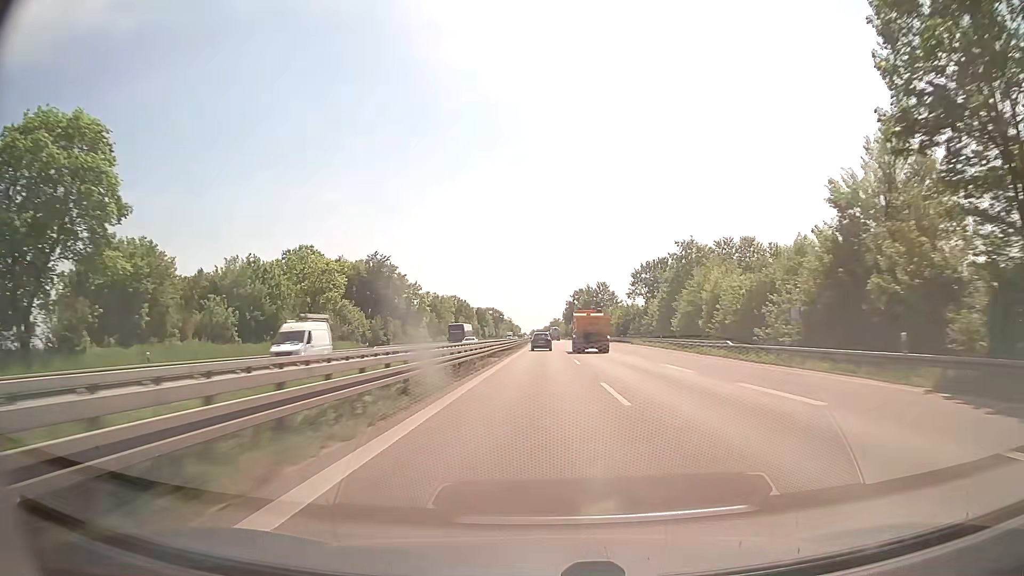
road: trunk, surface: asphalt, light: Day
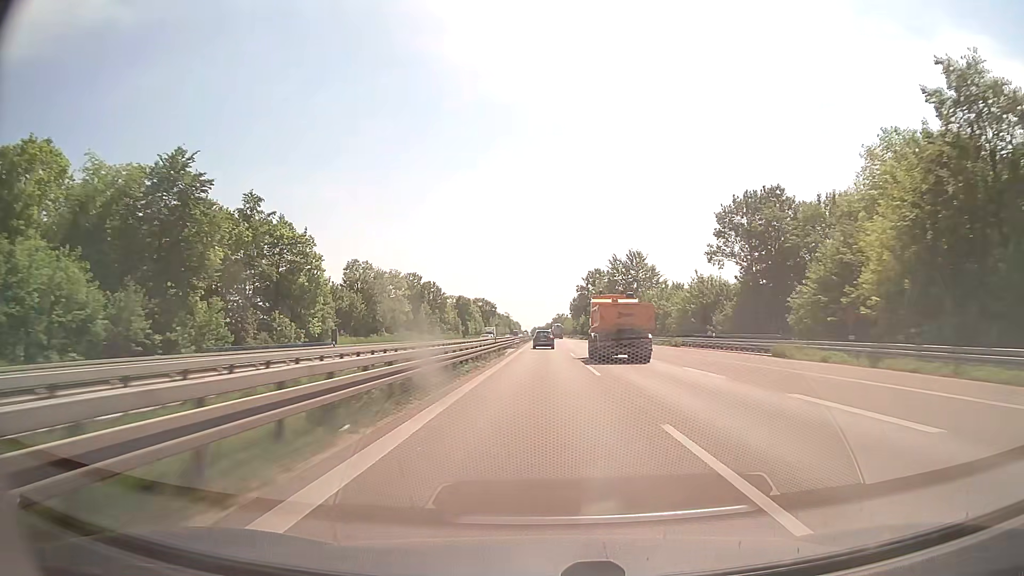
(-0.1, +62.9) m; 0°
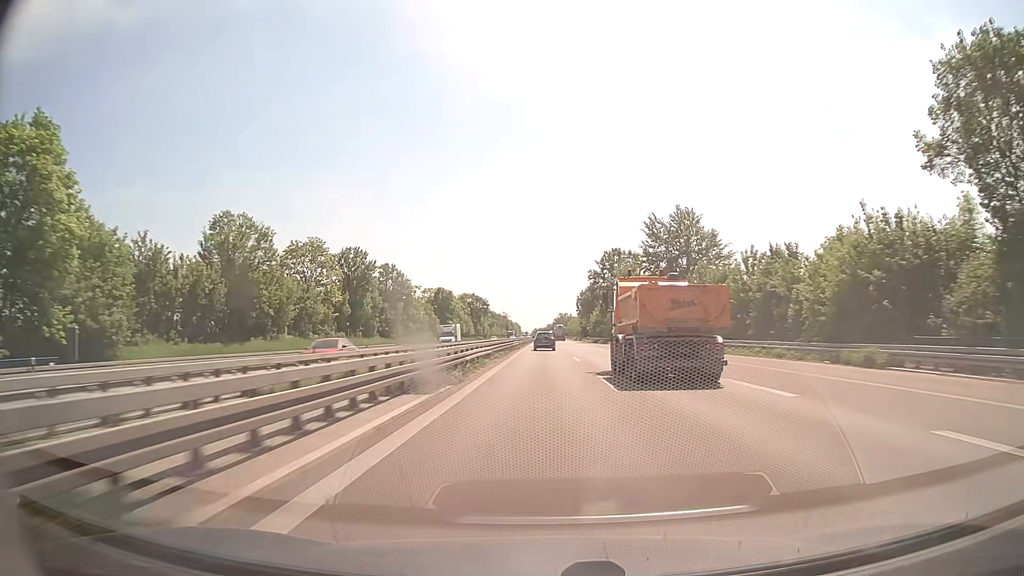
(0.0, +41.2) m; 0°
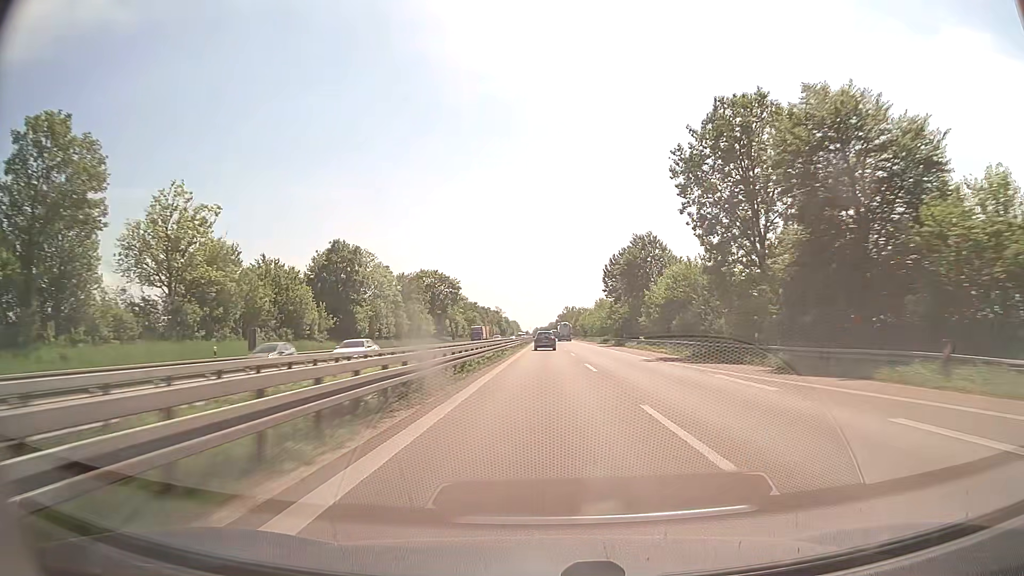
(-0.1, +81.1) m; 0°
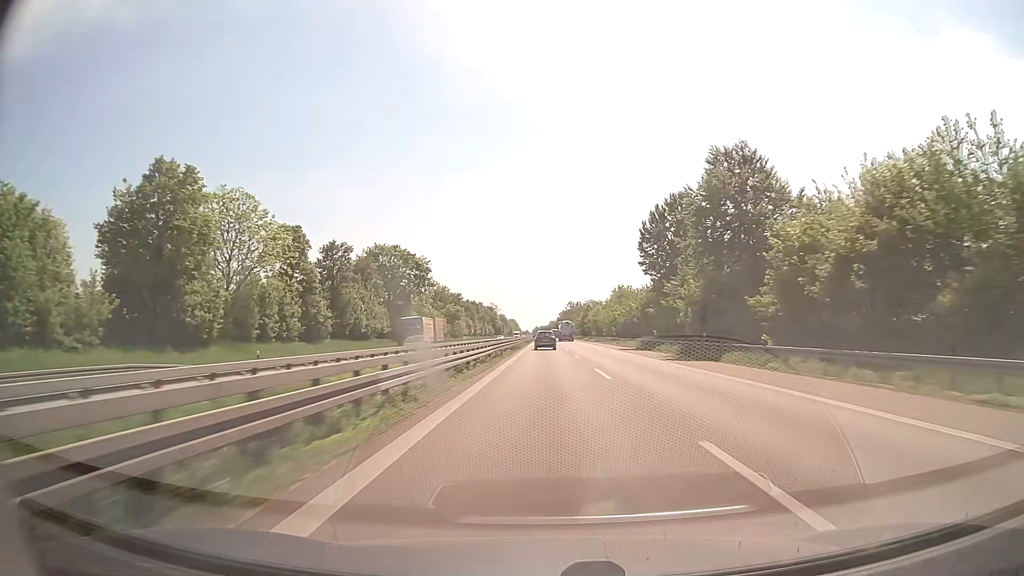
(-0.1, +40.2) m; 0°
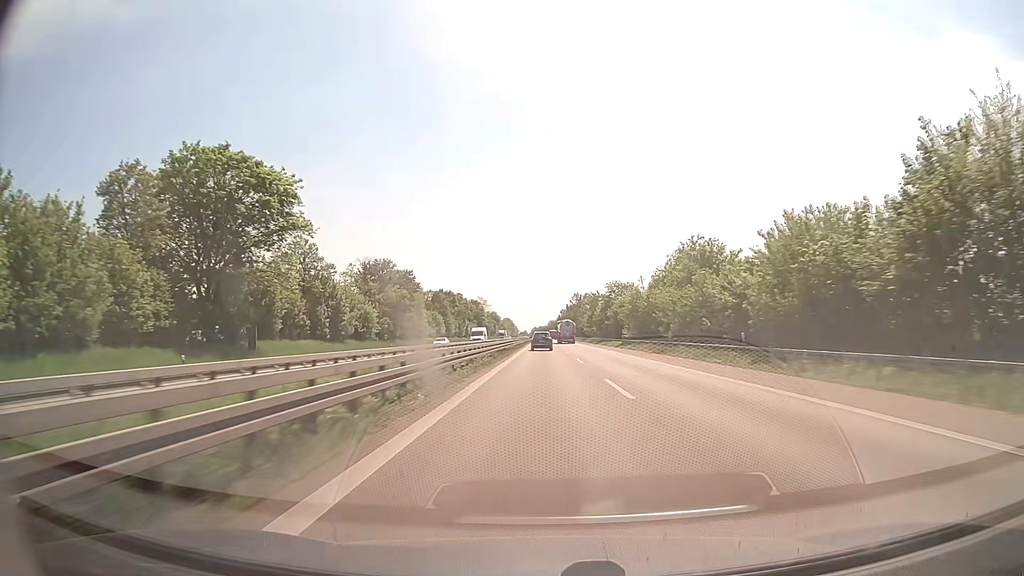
(+0.2, +59.7) m; 0°
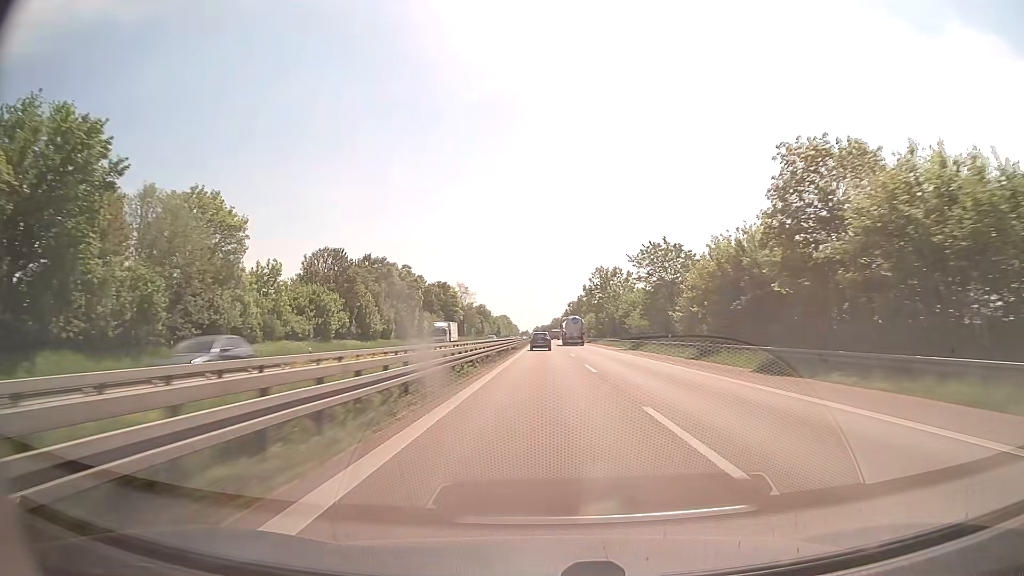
(-0.2, +79.5) m; 0°
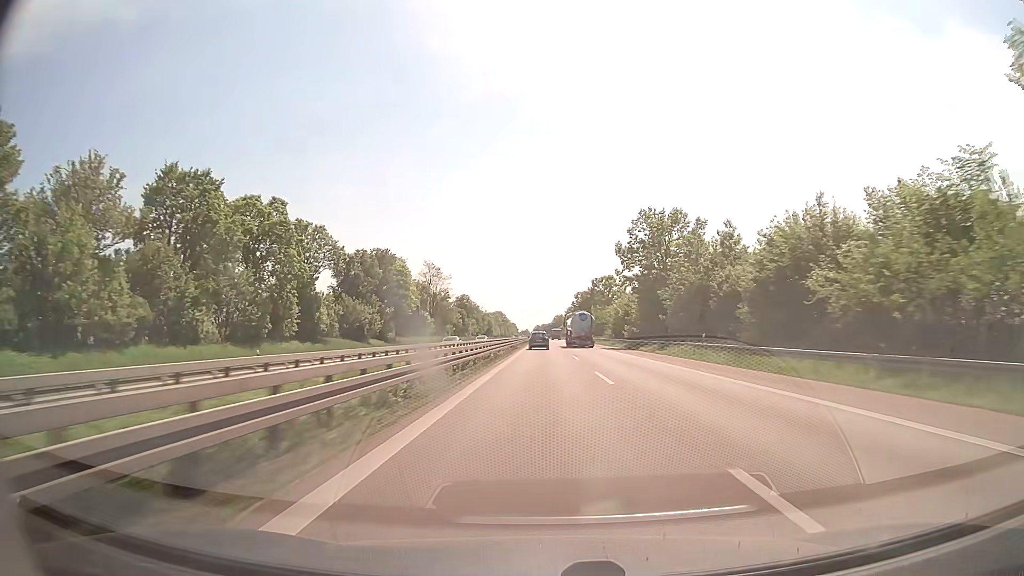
(0.0, +59.6) m; 0°
(0, +10) (0, +20) (0, +30) (0, +40) (0, +50) (0, +60) (0, +70) (0, +80) (0, +90) (0, +100) m
